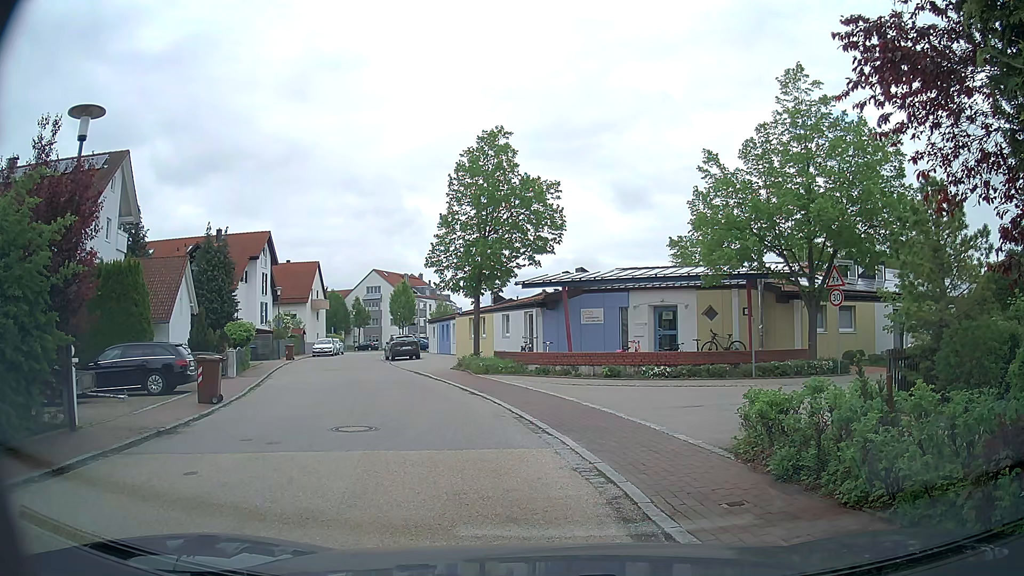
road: residential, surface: asphalt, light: Day
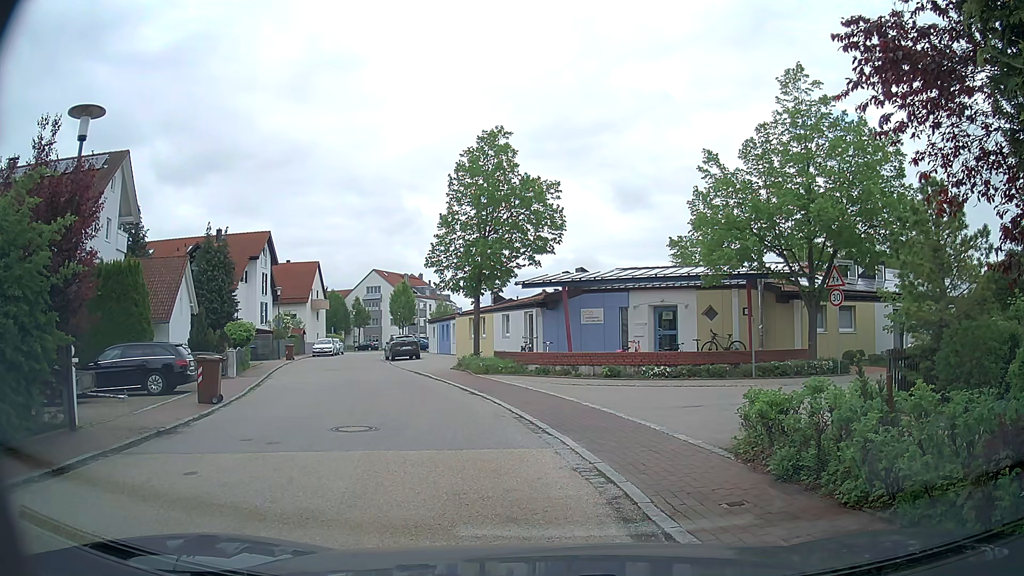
(0.0, 0.0) m; 0°
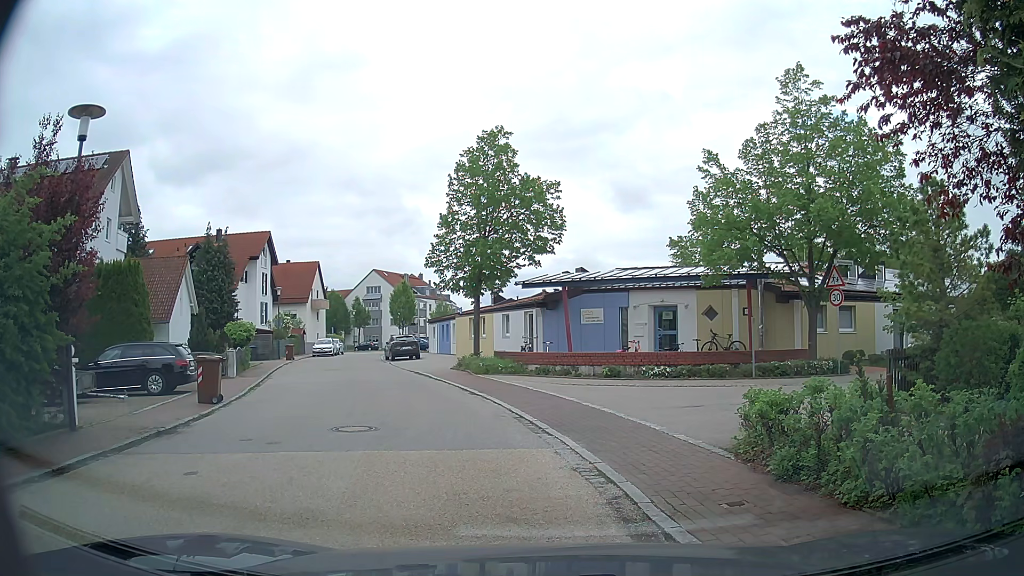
(0.0, 0.0) m; 0°
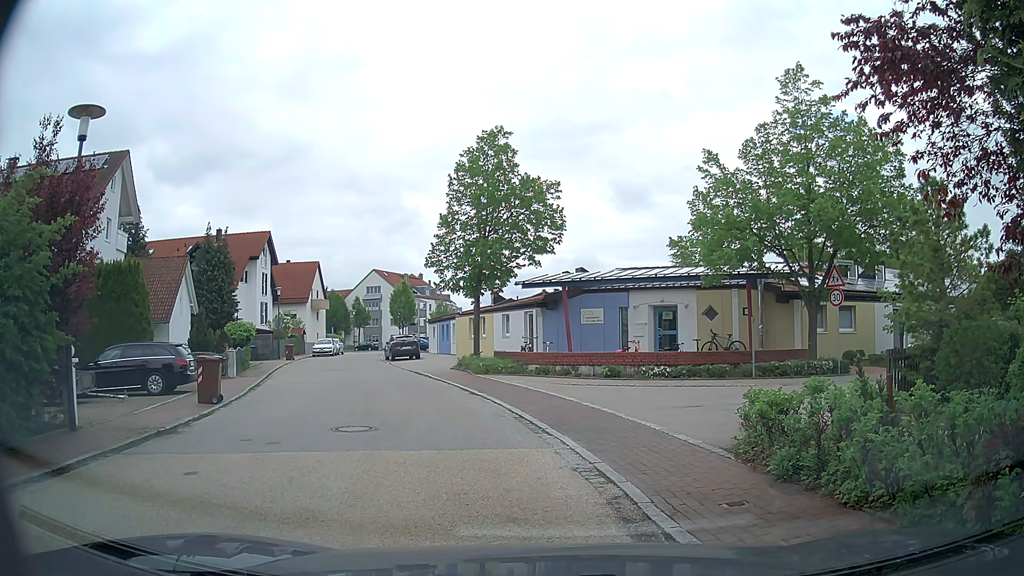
(0.0, 0.0) m; 0°
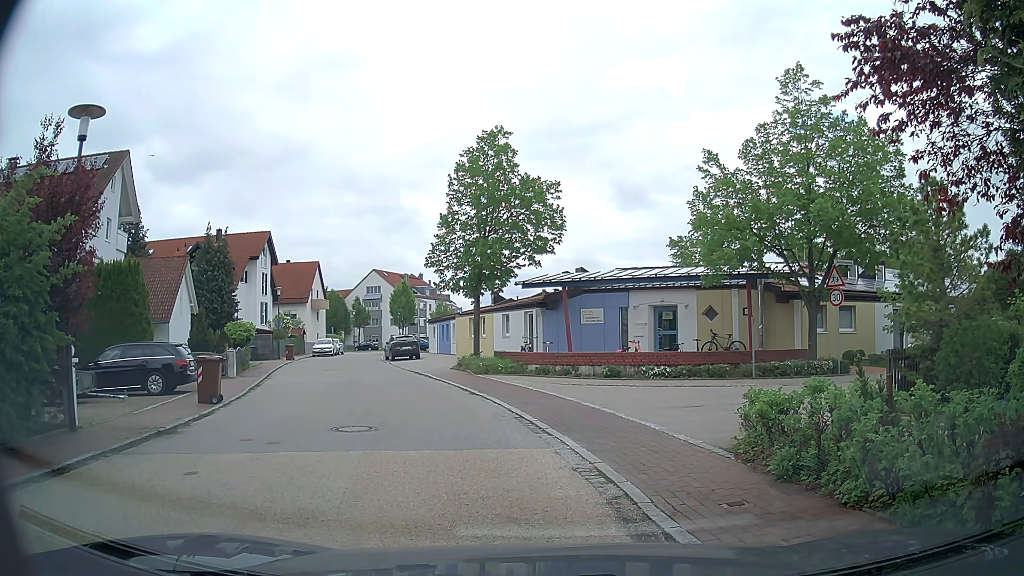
(0.0, 0.0) m; 0°
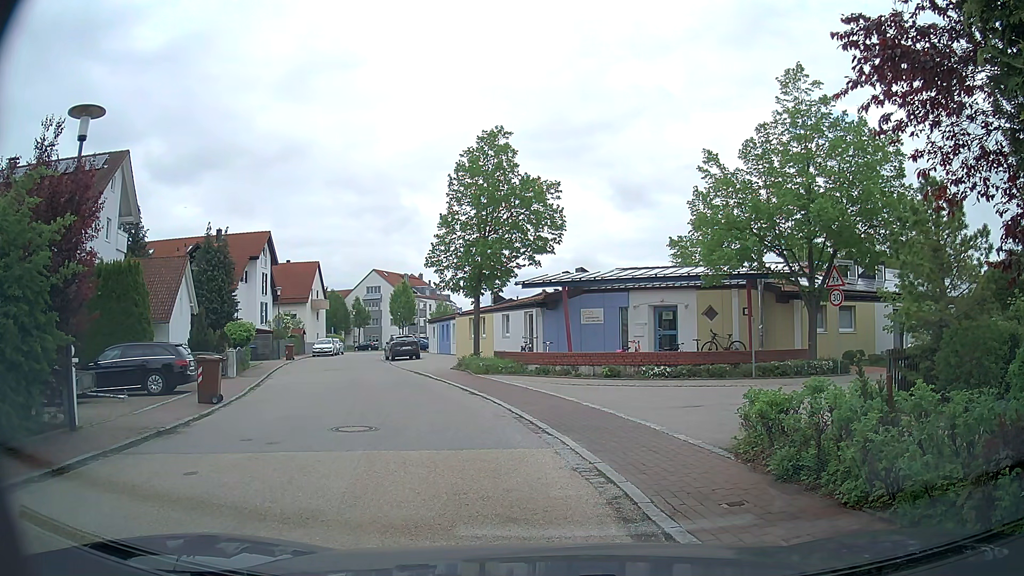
(0.0, 0.0) m; 0°
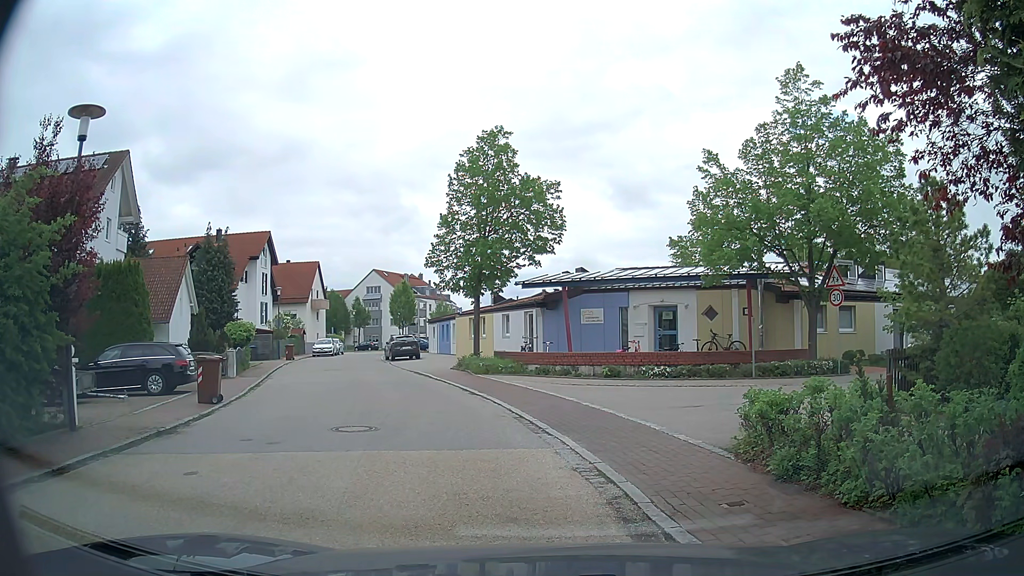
(0.0, 0.0) m; 0°
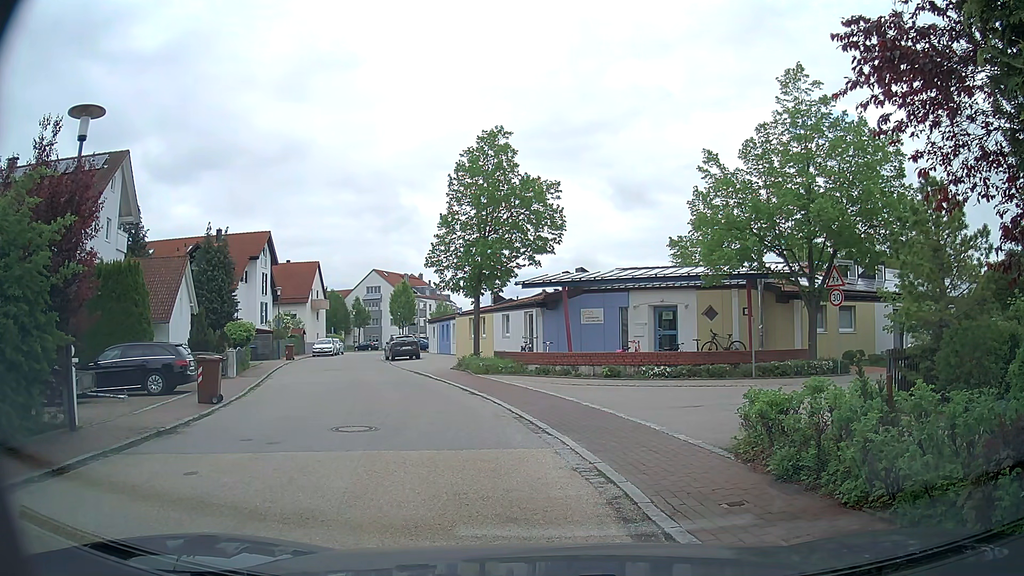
(0.0, 0.0) m; 0°
